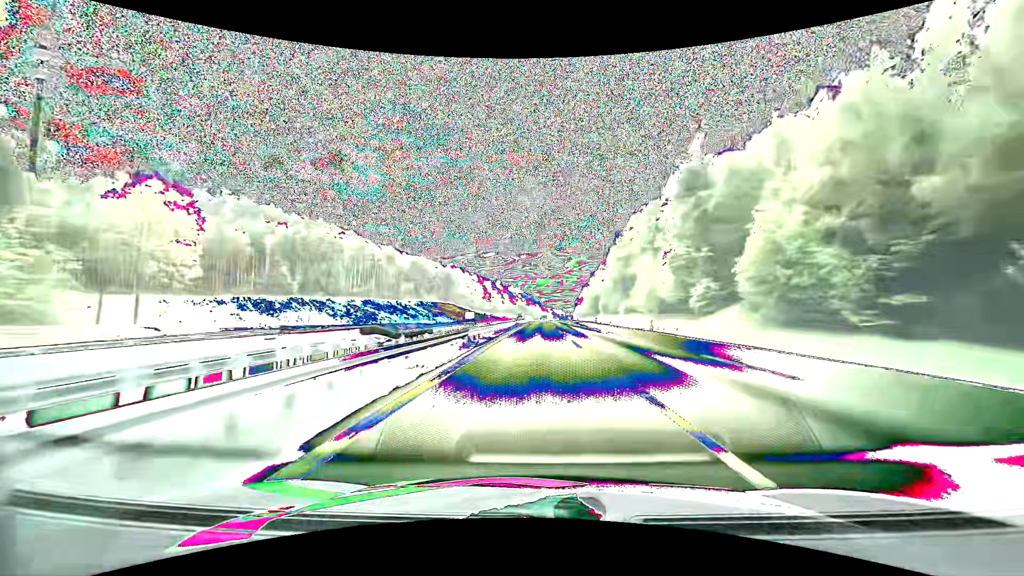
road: motorway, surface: asphalt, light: Day
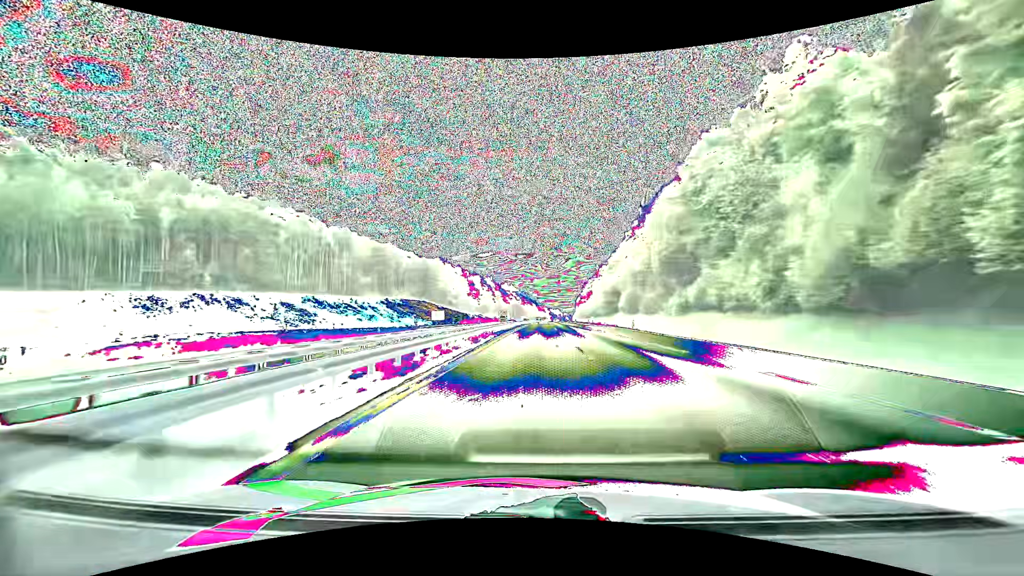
(+0.1, +41.2) m; 0°
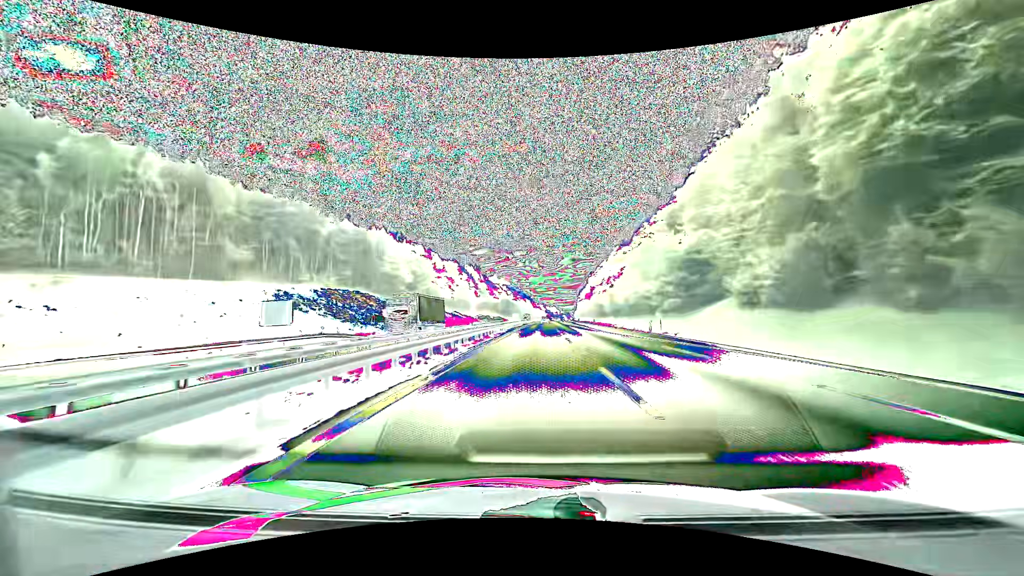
(+0.2, +62.4) m; 0°
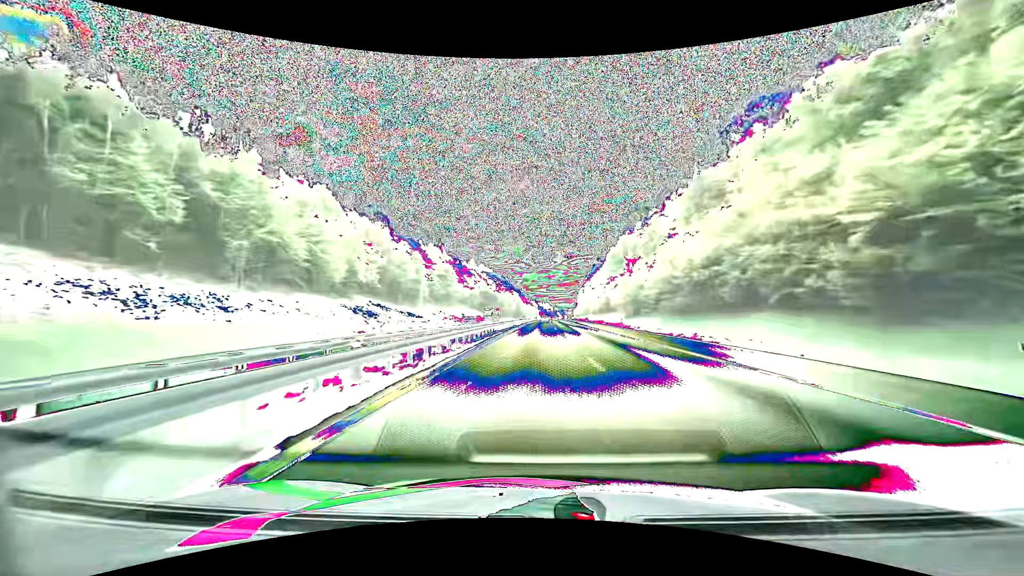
(+0.7, +84.6) m; +1°
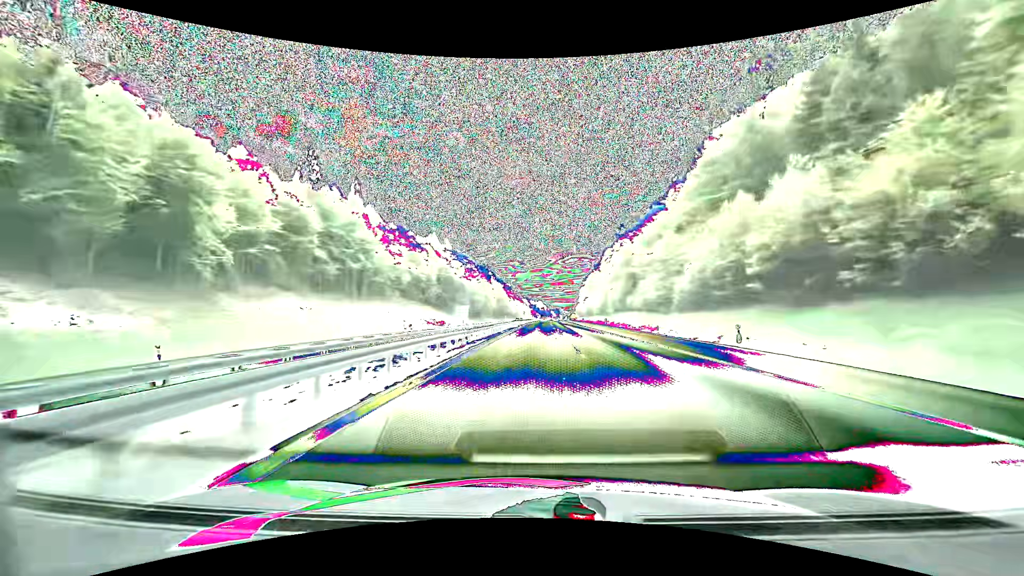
(+0.7, +86.2) m; +1°
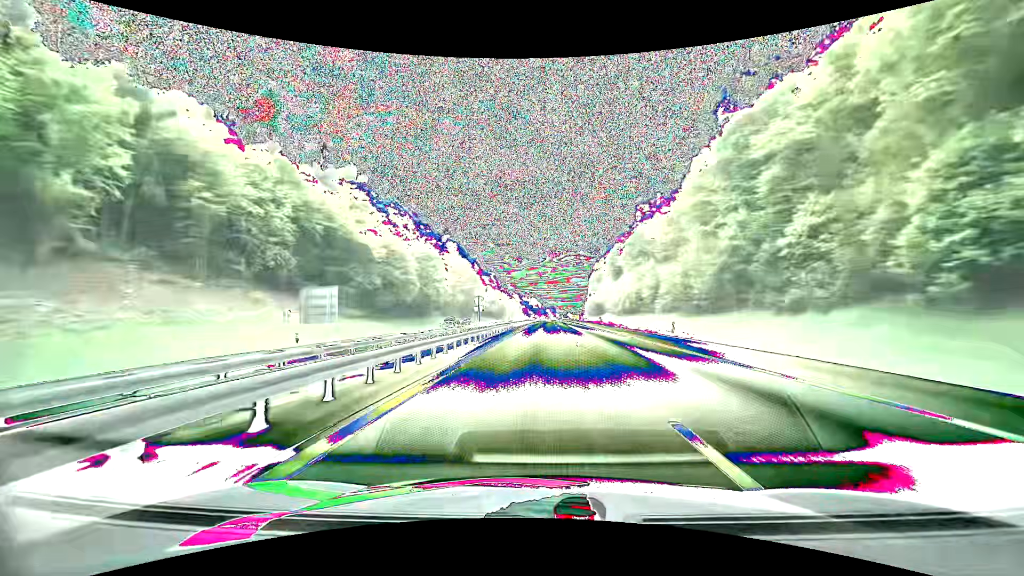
(+0.4, +87.4) m; +1°
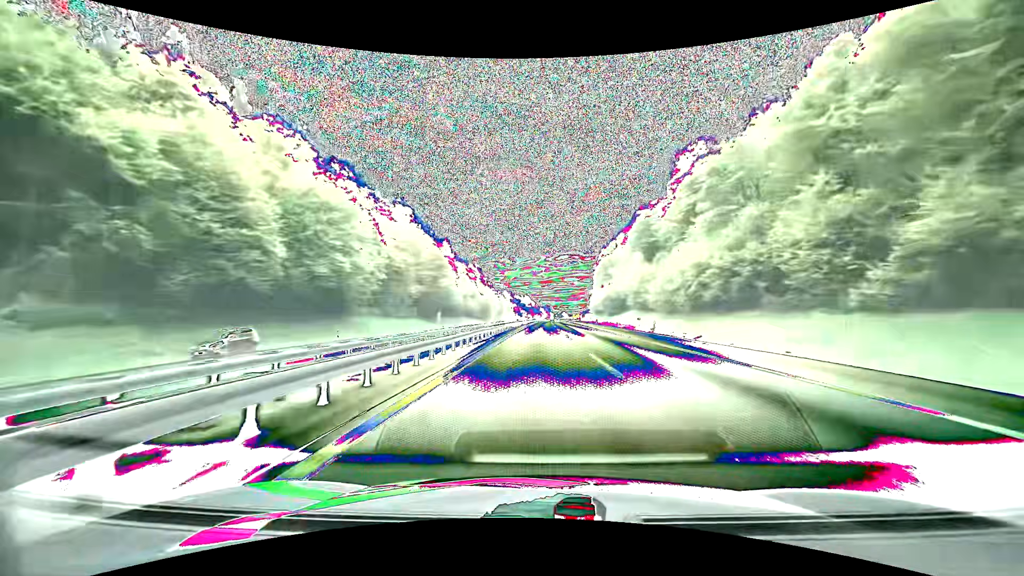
(+0.3, +44.6) m; +1°
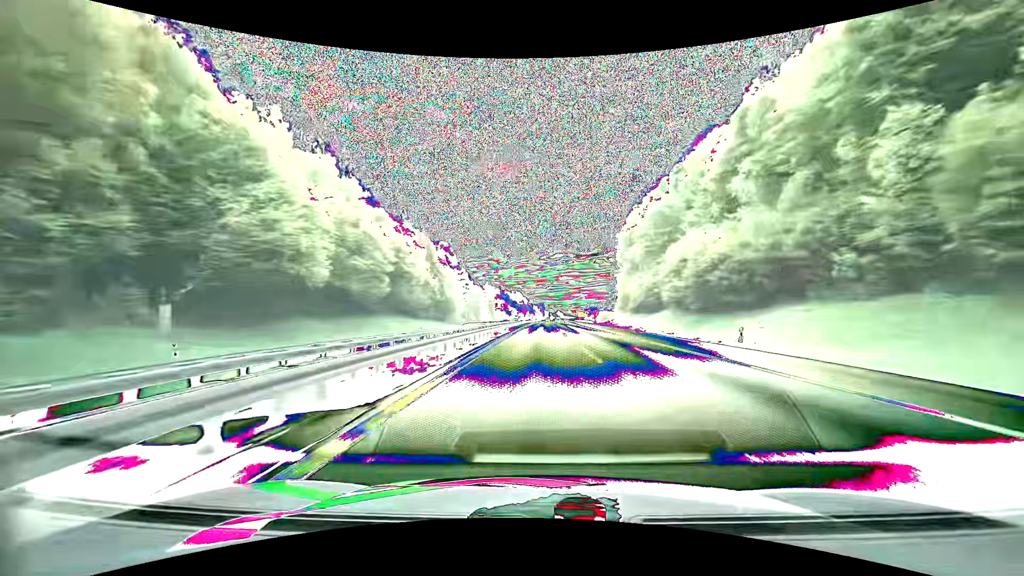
(+0.3, +68.9) m; +1°
